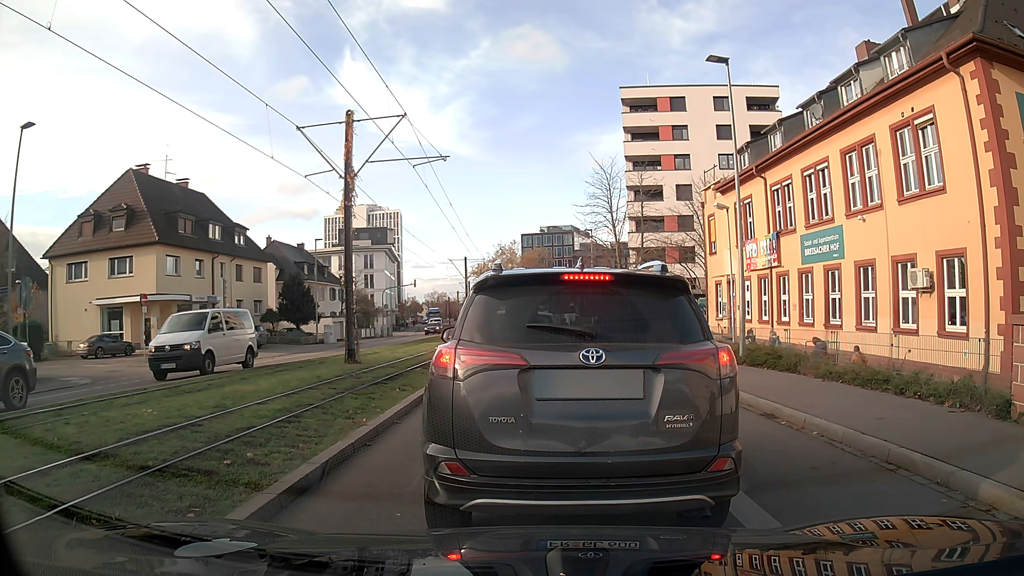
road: secondary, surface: asphalt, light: Day
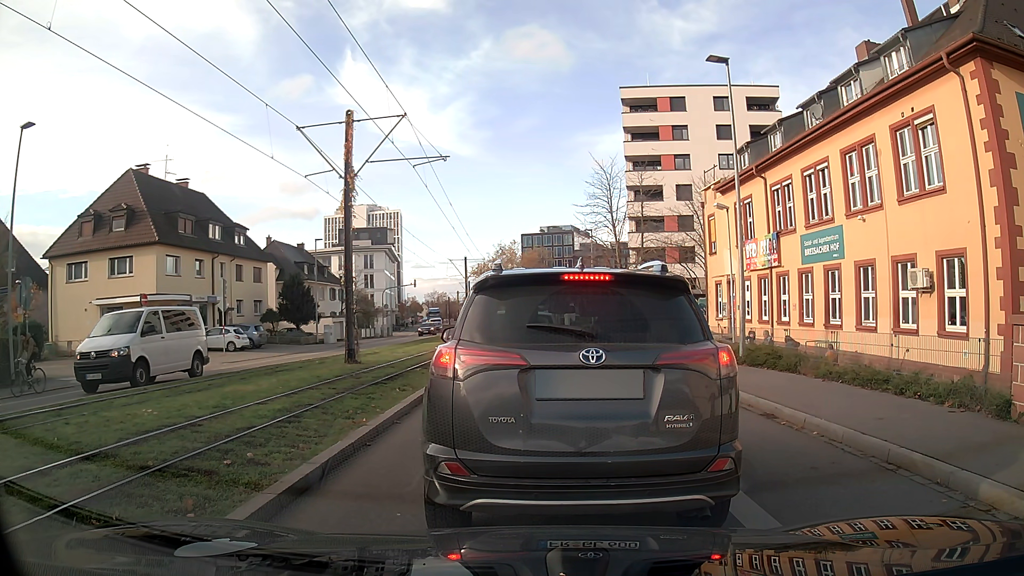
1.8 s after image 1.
(0.0, 0.0) m; 0°
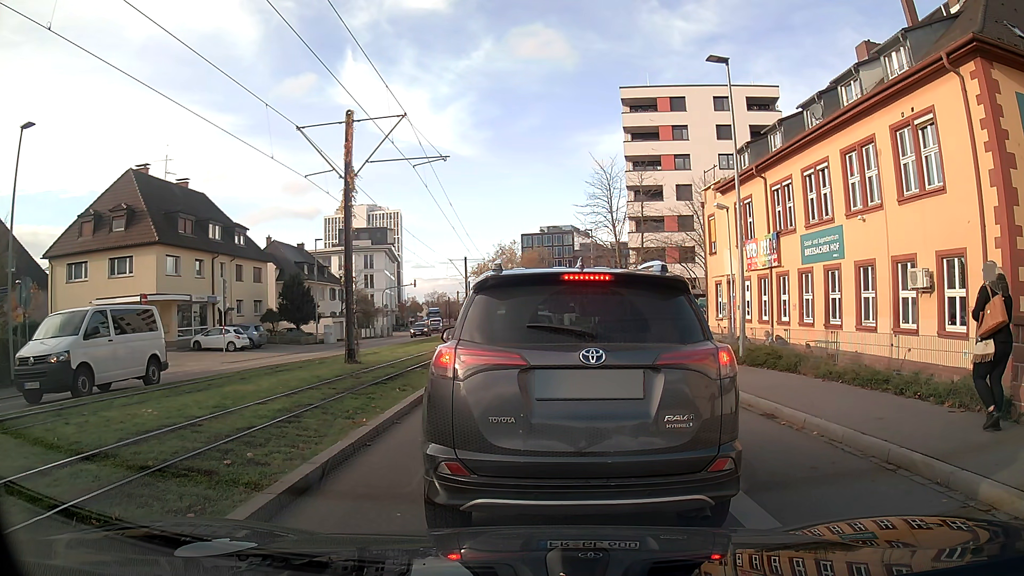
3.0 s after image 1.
(0.0, 0.0) m; 0°
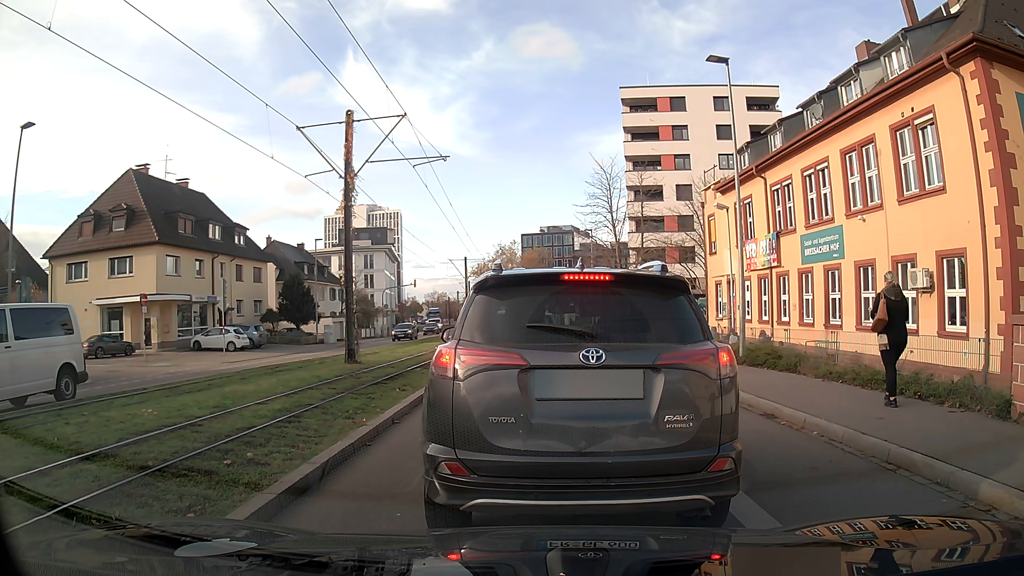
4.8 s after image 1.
(0.0, 0.0) m; 0°
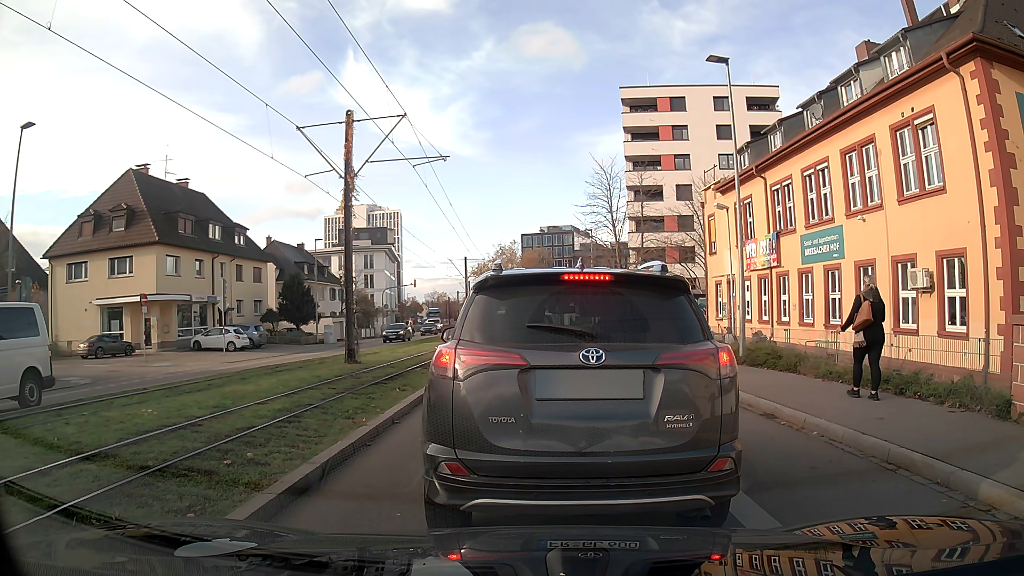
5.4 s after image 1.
(0.0, 0.0) m; 0°
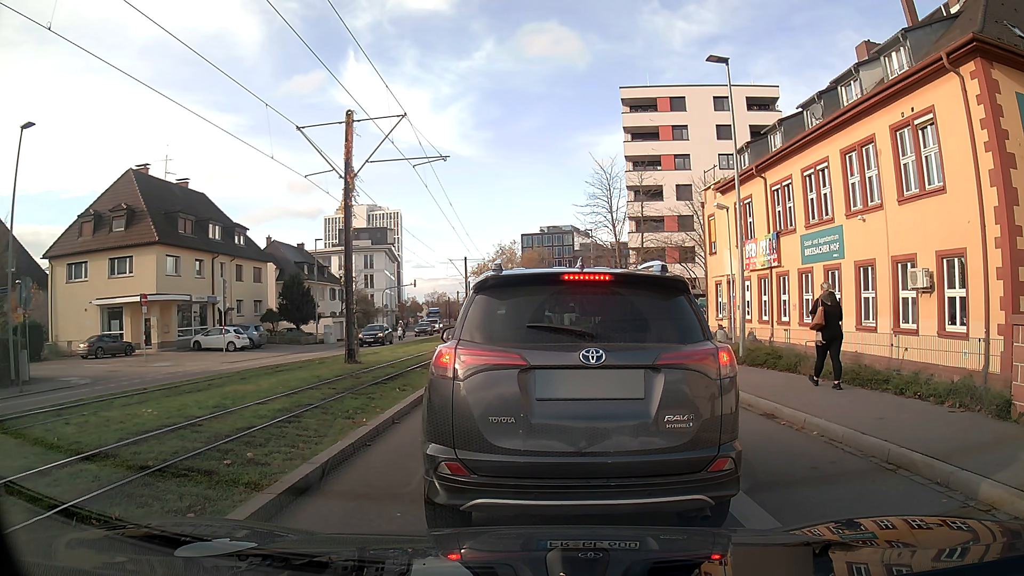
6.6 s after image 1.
(0.0, 0.0) m; 0°
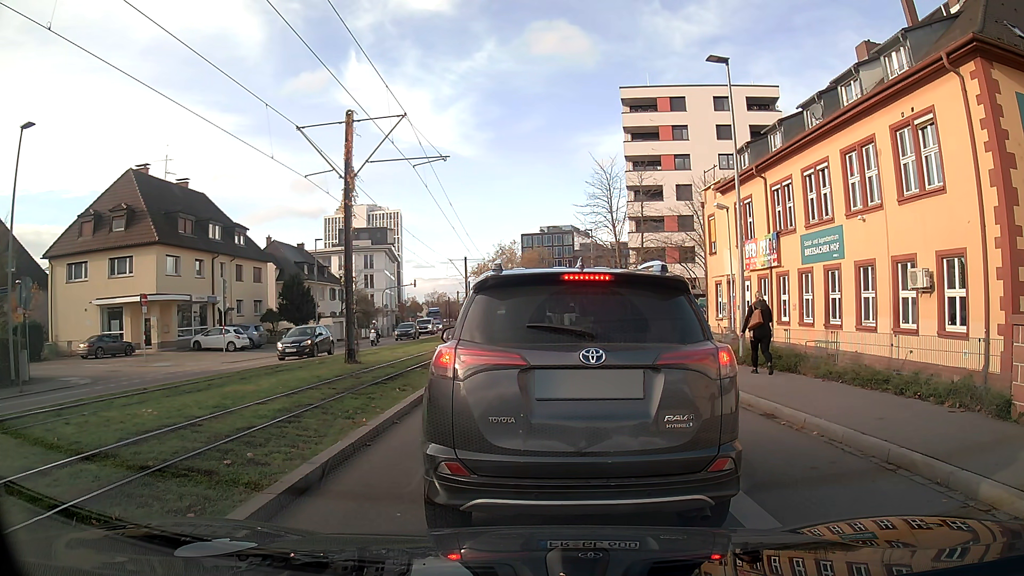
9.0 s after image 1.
(0.0, 0.0) m; 0°
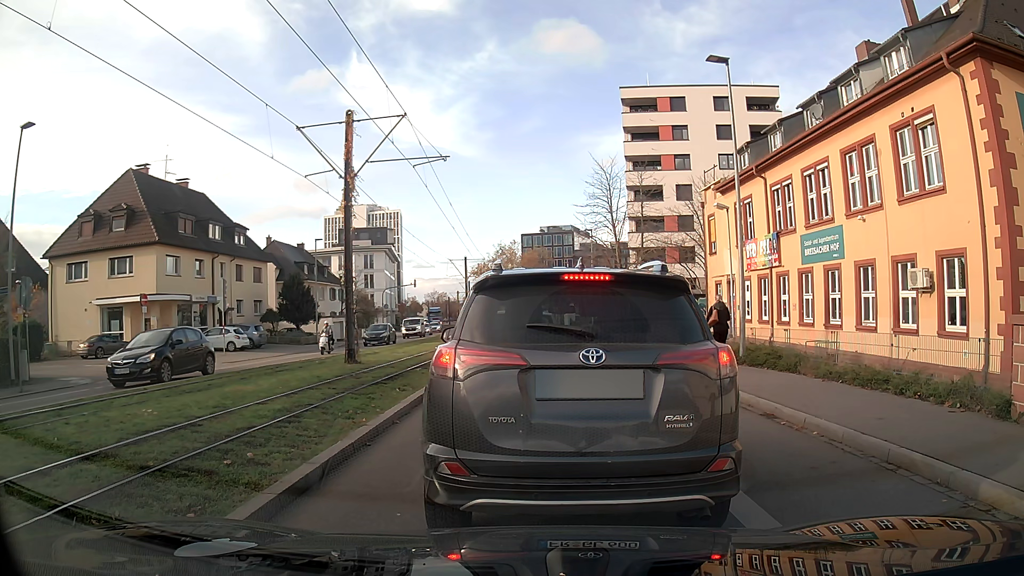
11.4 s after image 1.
(0.0, 0.0) m; 0°
(0, +10) (0, +20) (0, +30) (0, +40) (0, +50) (0, +60) (+1, +70) (+1, +80) (0, +90) (-1, +100) m
